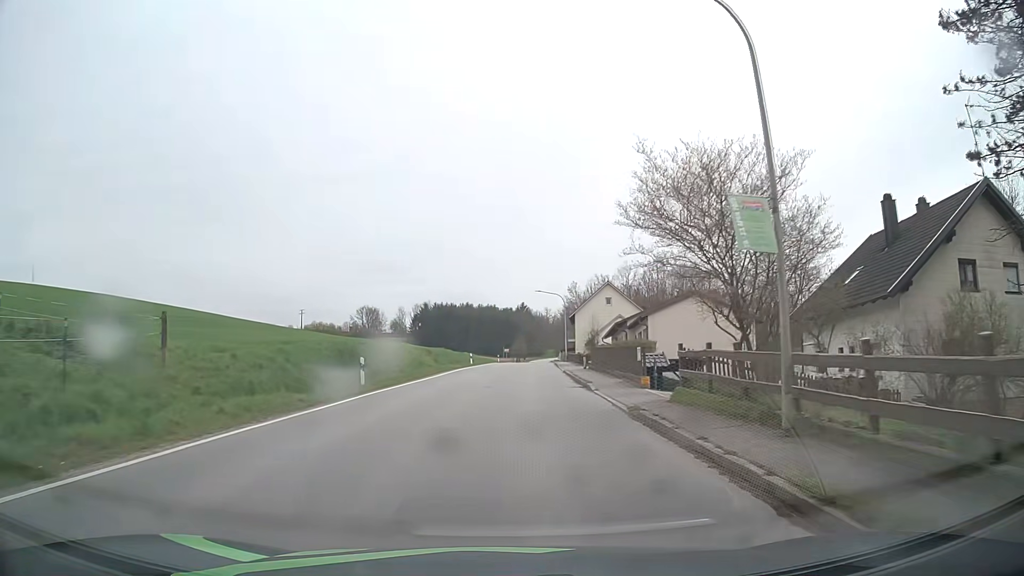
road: secondary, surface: asphalt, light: Day
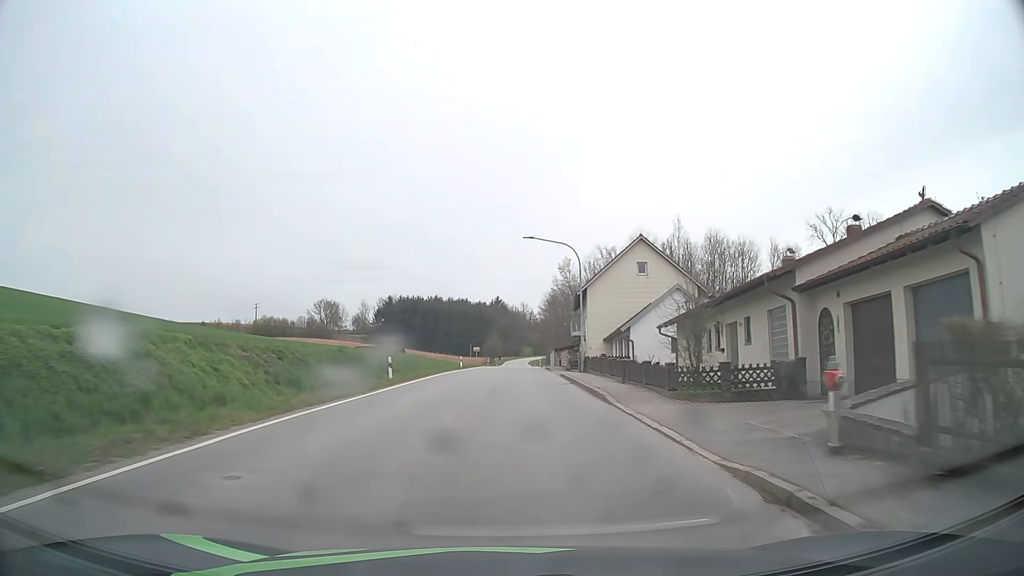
(+0.8, +32.9) m; +2°
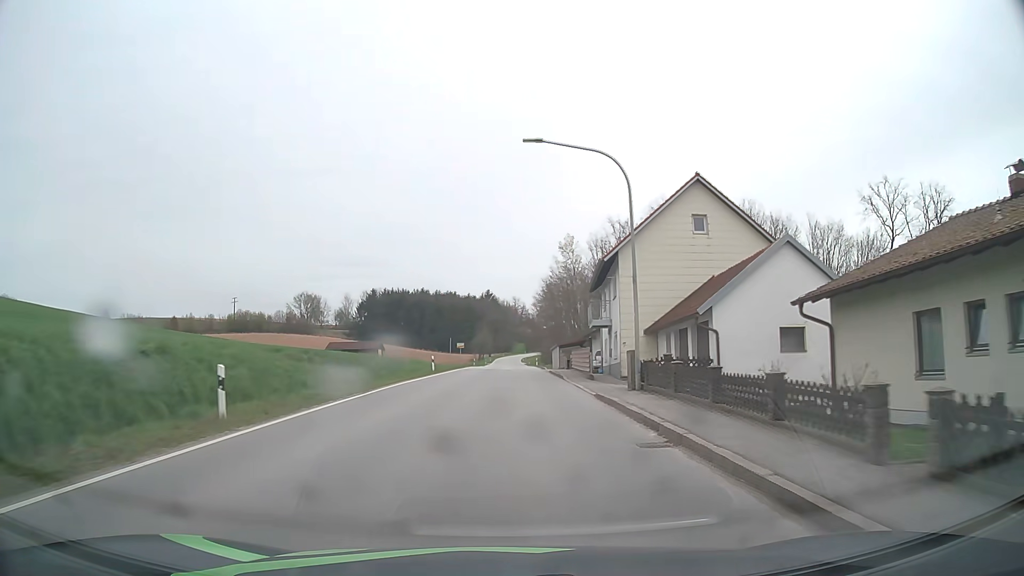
(+0.1, +17.0) m; +1°
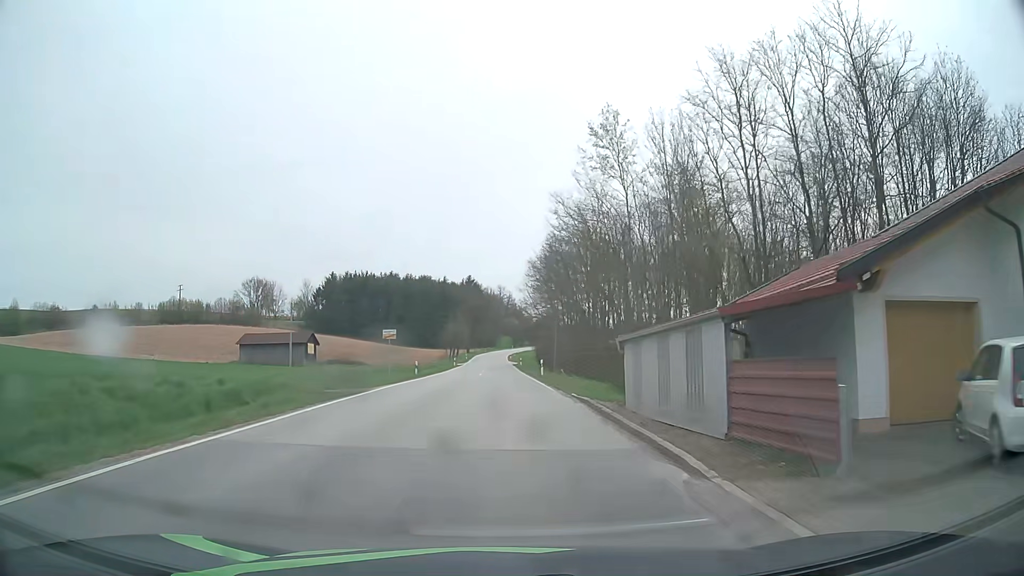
(+0.7, +42.5) m; +1°
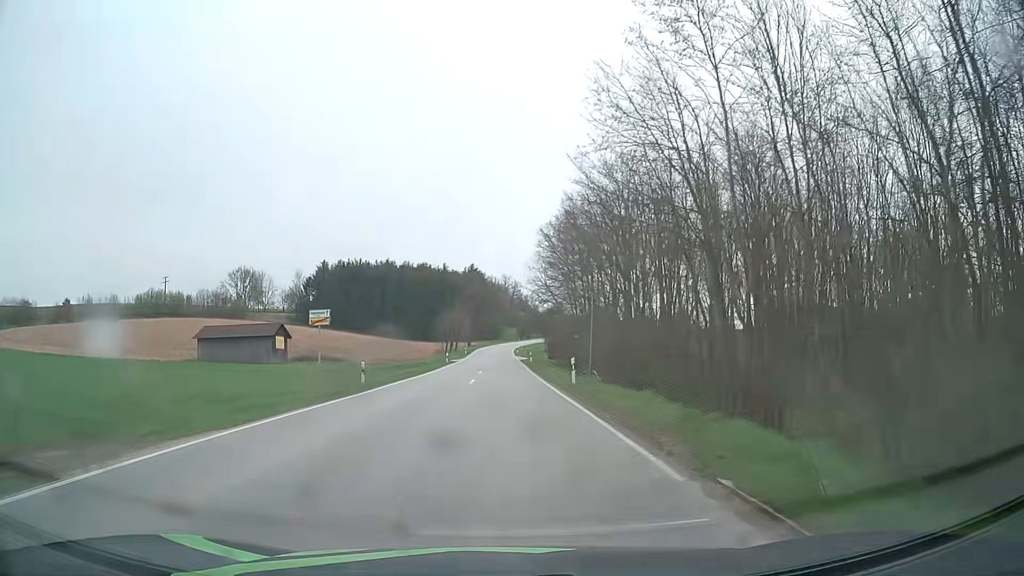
(0.0, +17.2) m; 0°
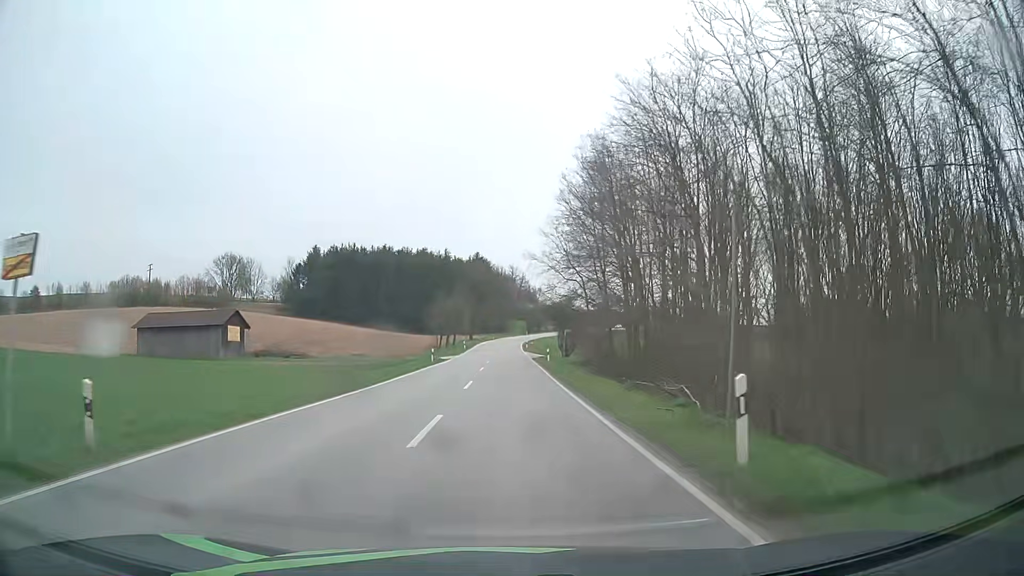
(-0.1, +17.9) m; -1°
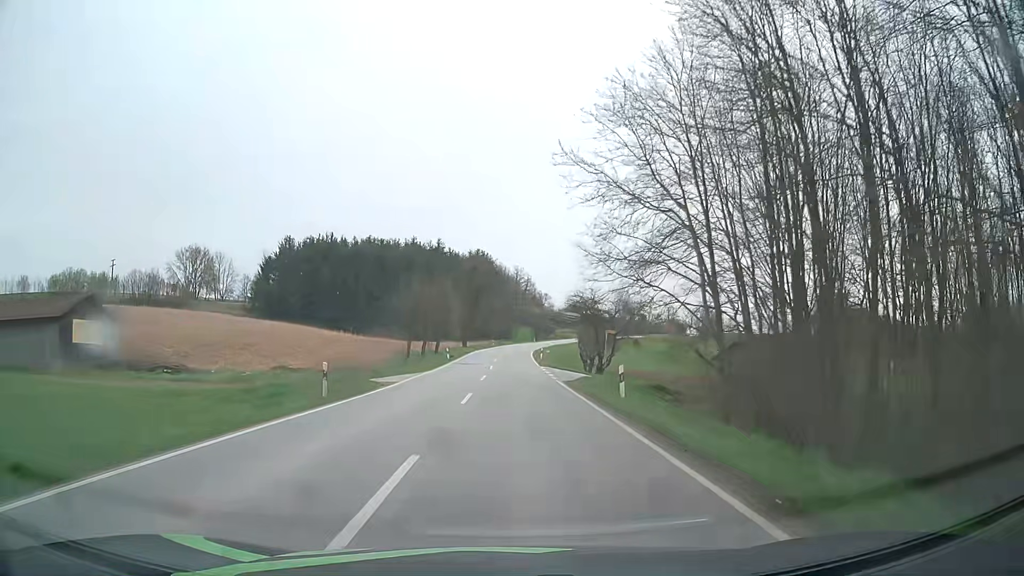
(-0.2, +29.0) m; 0°
